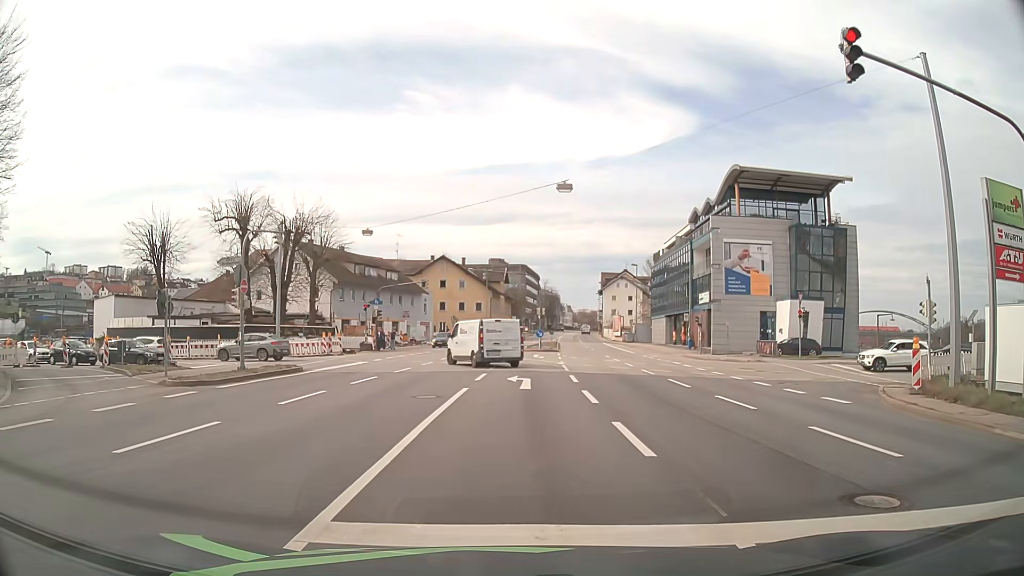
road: primary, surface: asphalt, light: Day
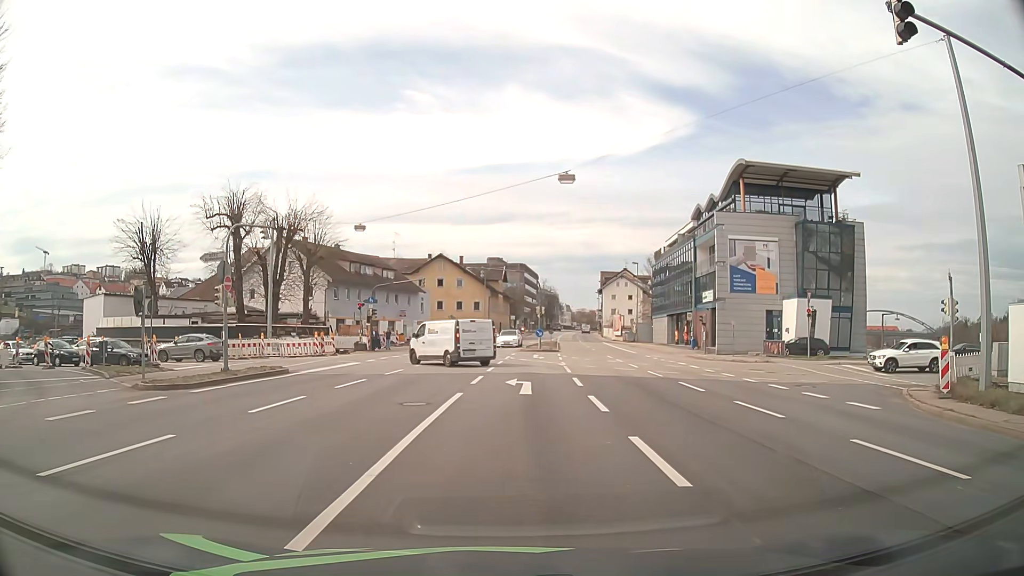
(0.0, +1.4) m; +2°
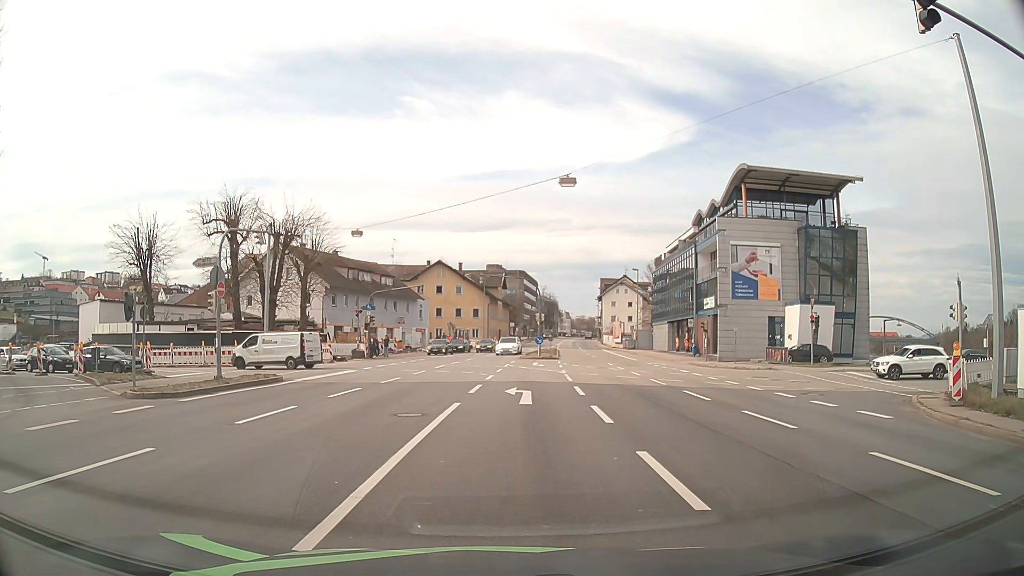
(0.0, +0.6) m; 0°
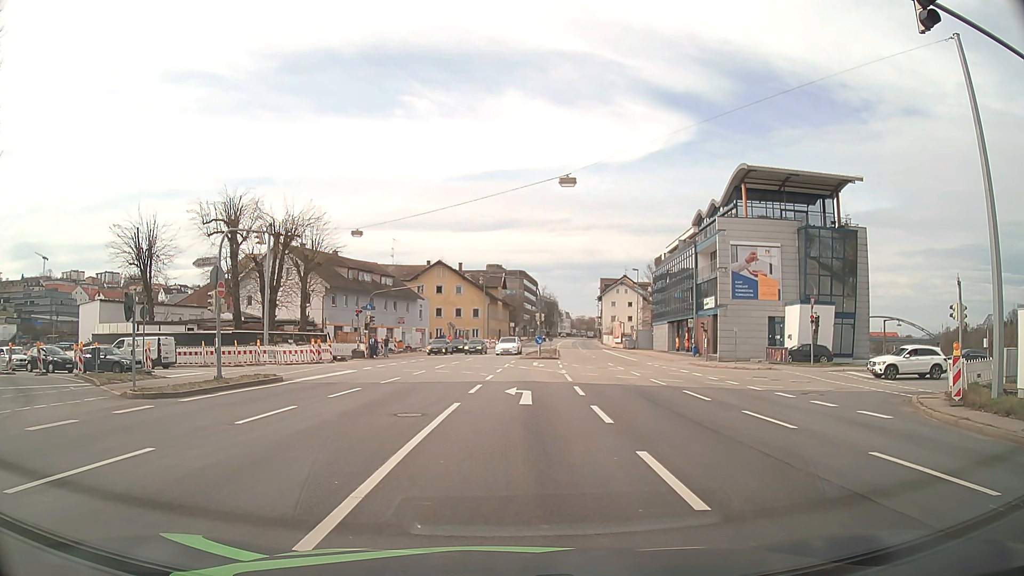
(0.0, 0.0) m; 0°
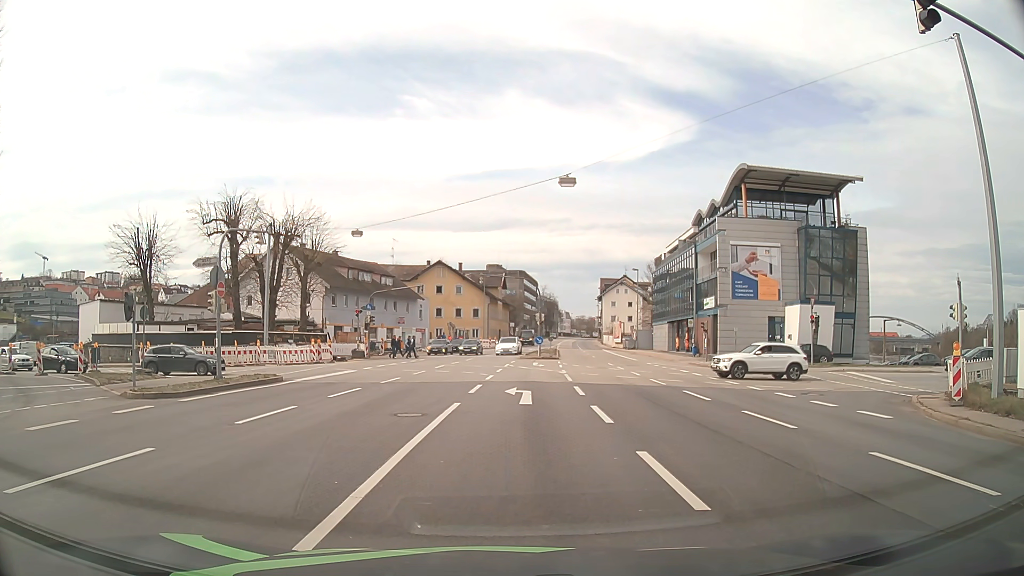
(0.0, 0.0) m; 0°
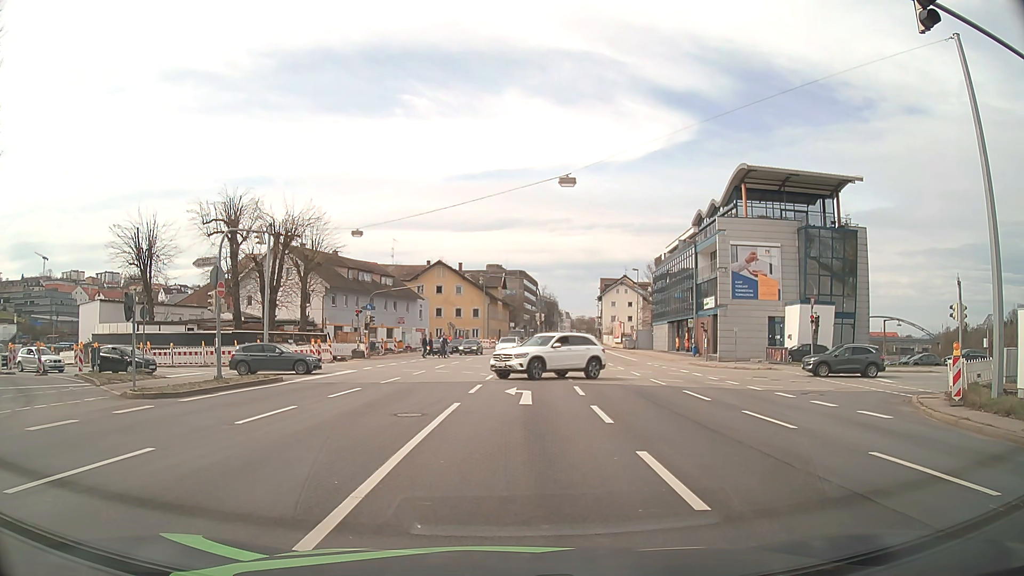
(0.0, 0.0) m; 0°
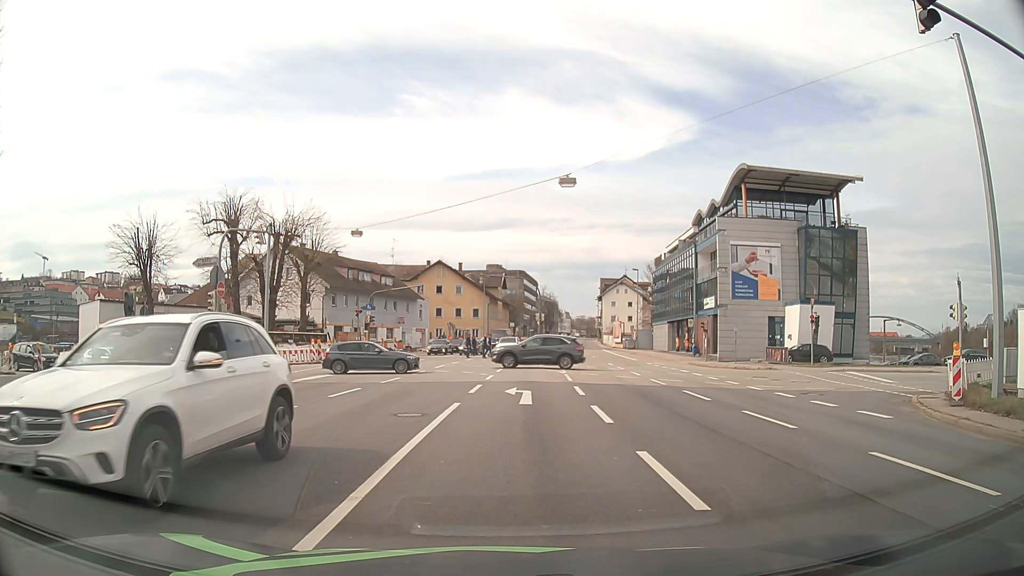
(0.0, 0.0) m; 0°
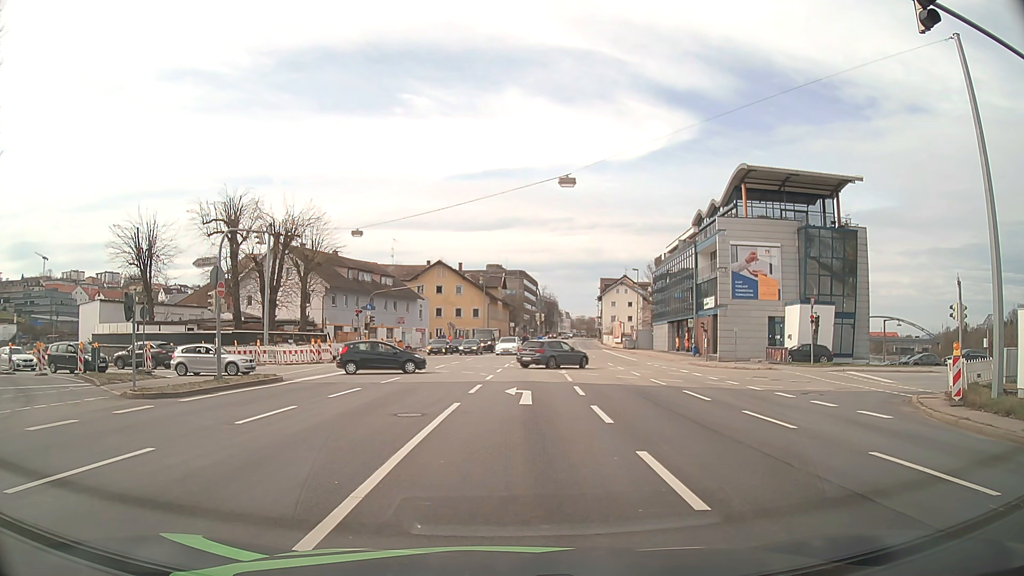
(0.0, 0.0) m; 0°
(0, +10) (0, +20) (0, +30) (-7, +37) (-17, +38) (-27, +38) (-36, +41) (-44, +47) (-51, +55) (-57, +62) m
